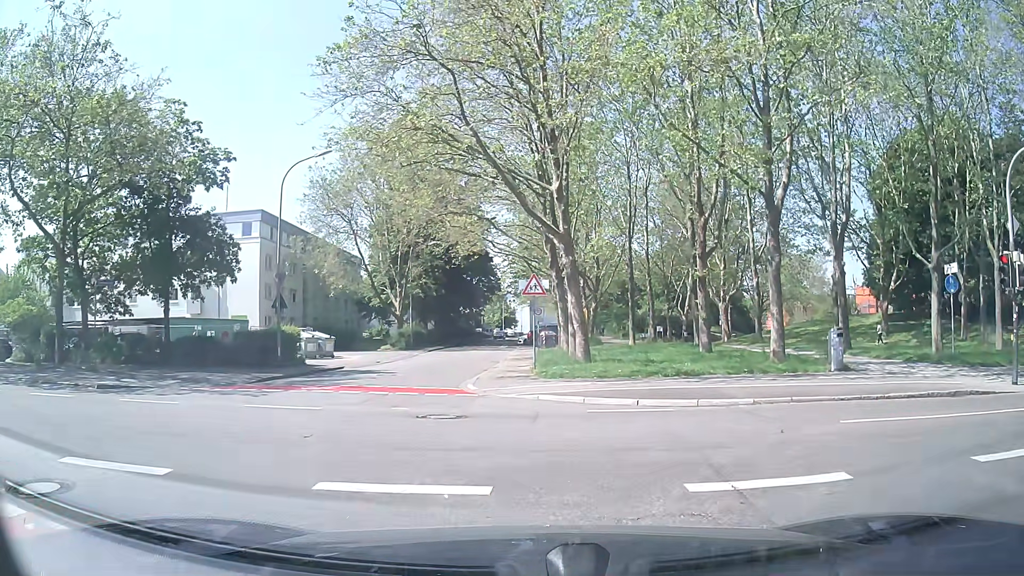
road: residential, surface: asphalt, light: Day
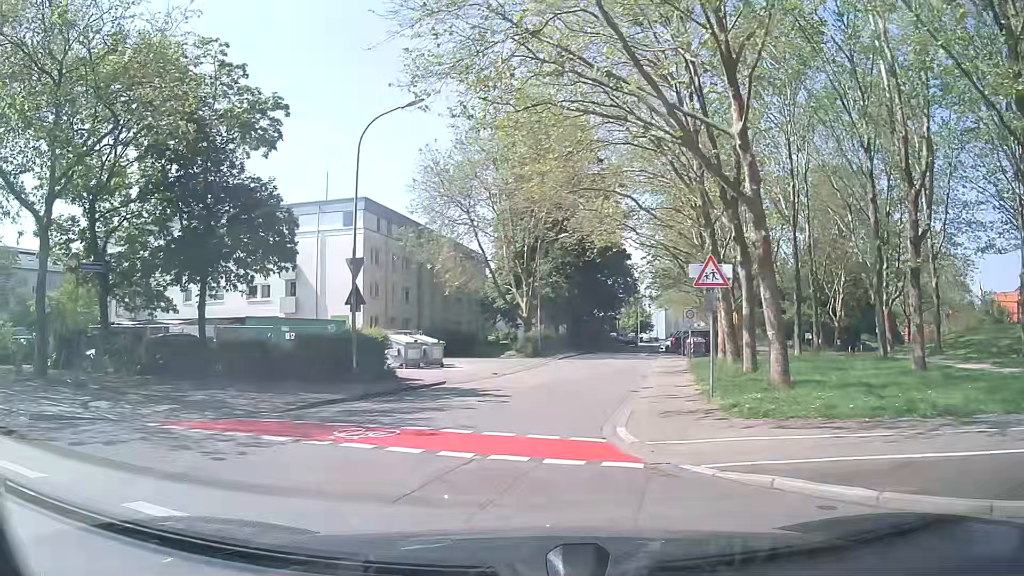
(-0.8, +7.8) m; -11°
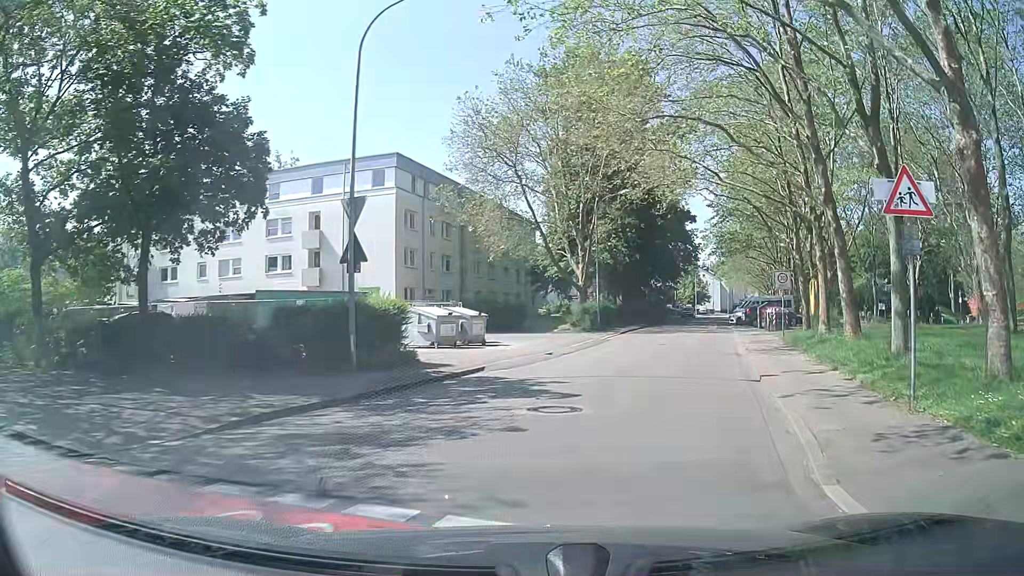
(-0.5, +6.6) m; -2°
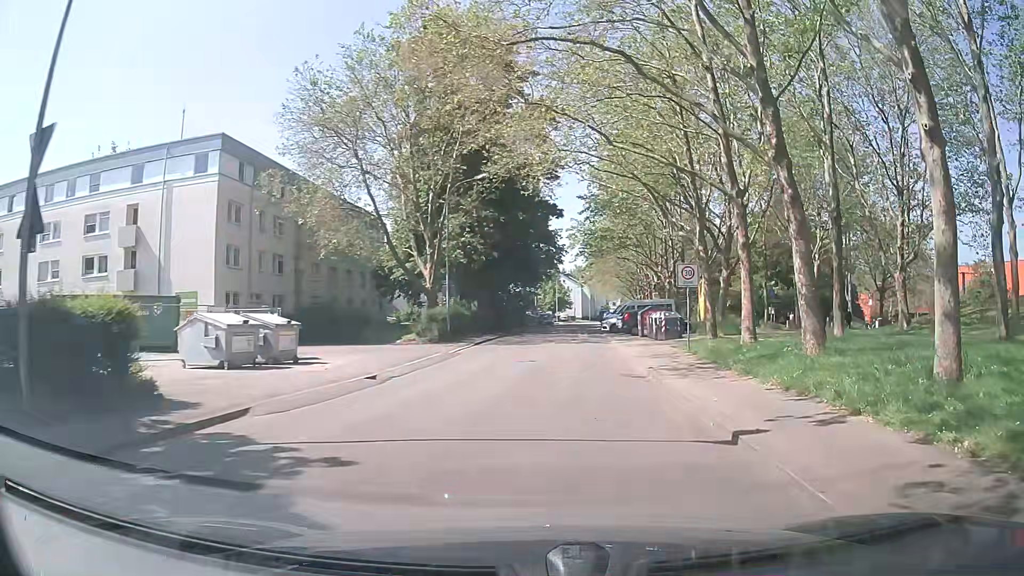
(+0.5, +7.3) m; +10°
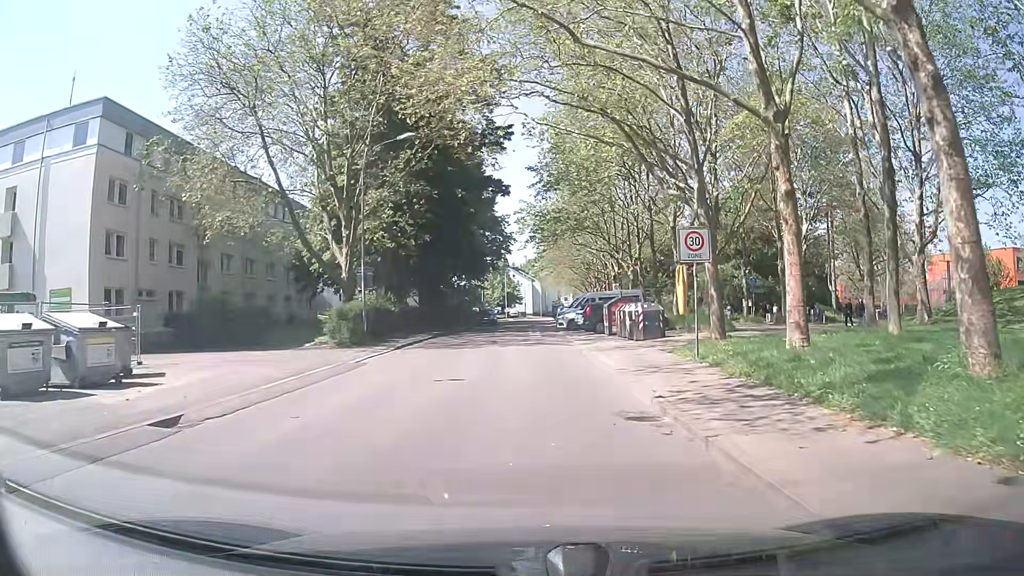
(+0.4, +8.1) m; +4°
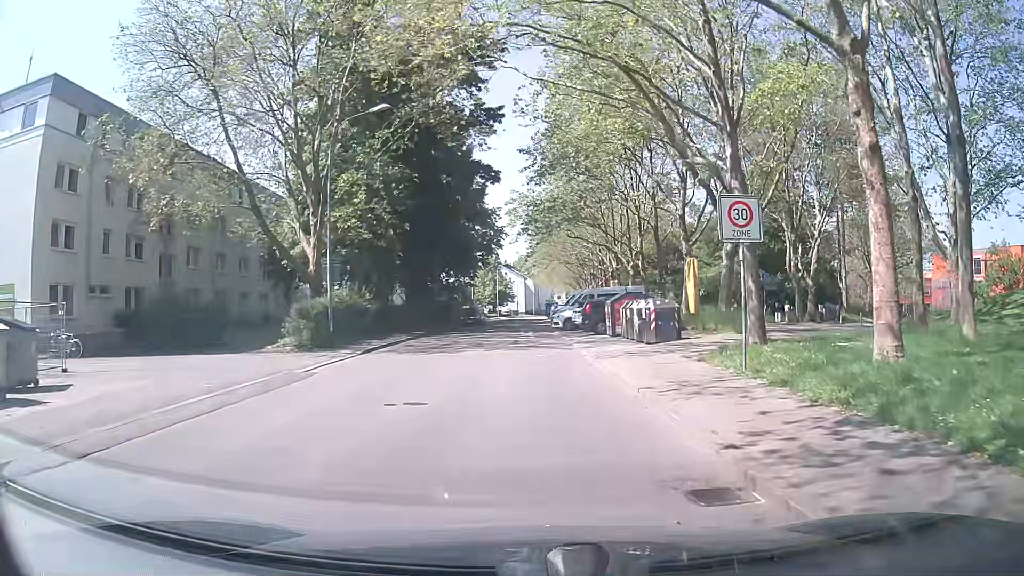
(0.0, +4.1) m; +1°
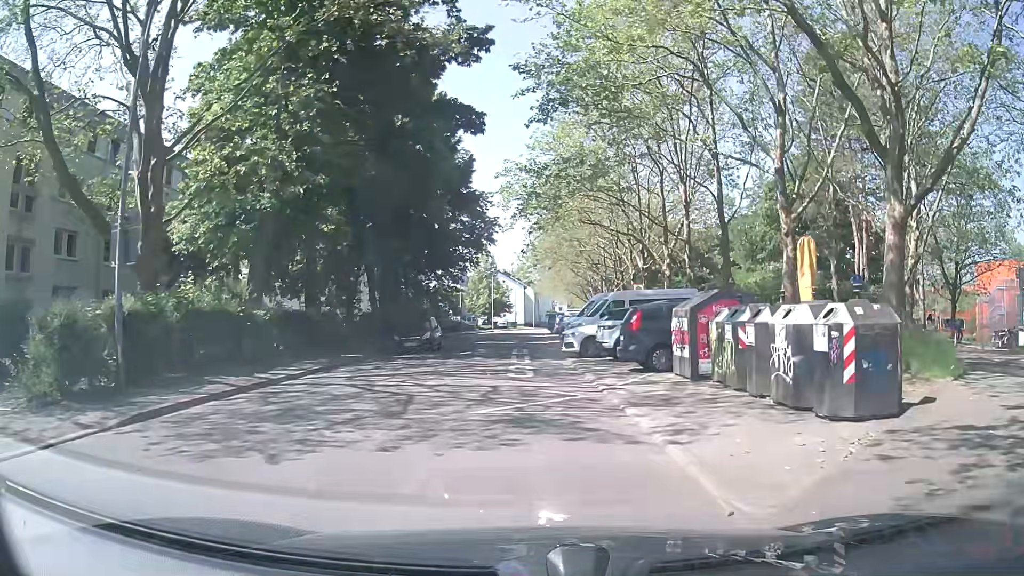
(0.0, +13.8) m; 0°
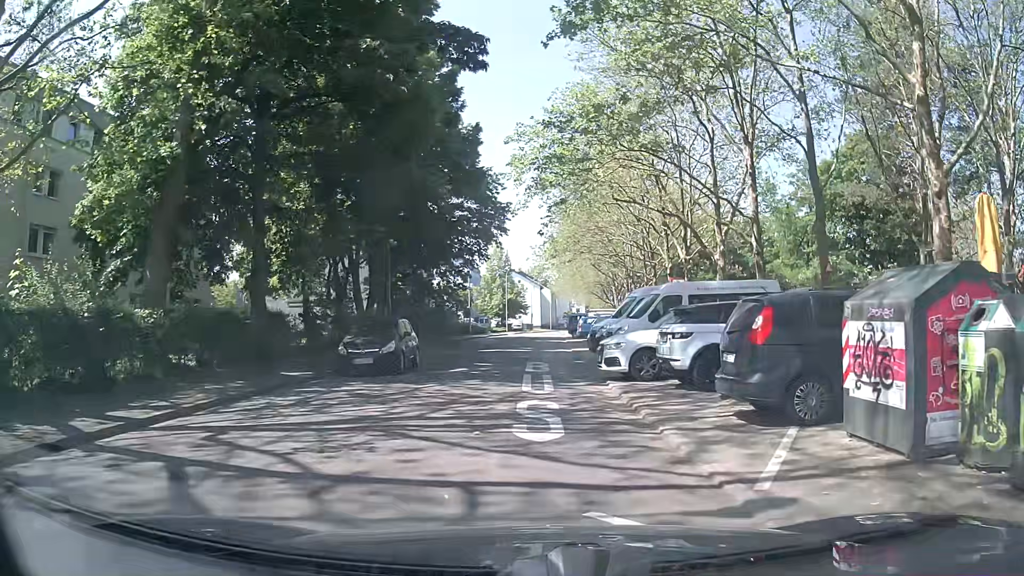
(-0.2, +7.7) m; 0°
